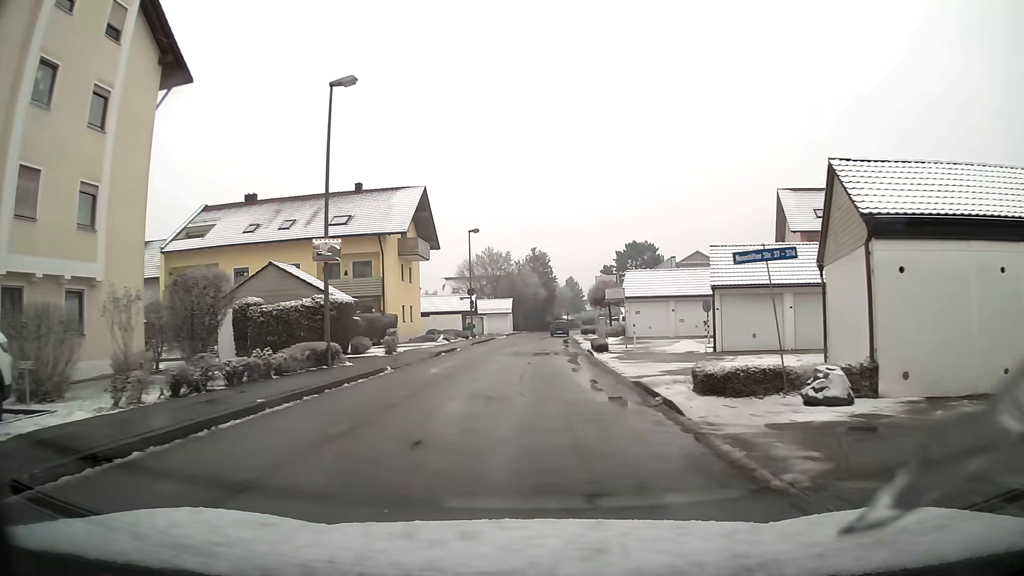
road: unclassified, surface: asphalt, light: Day
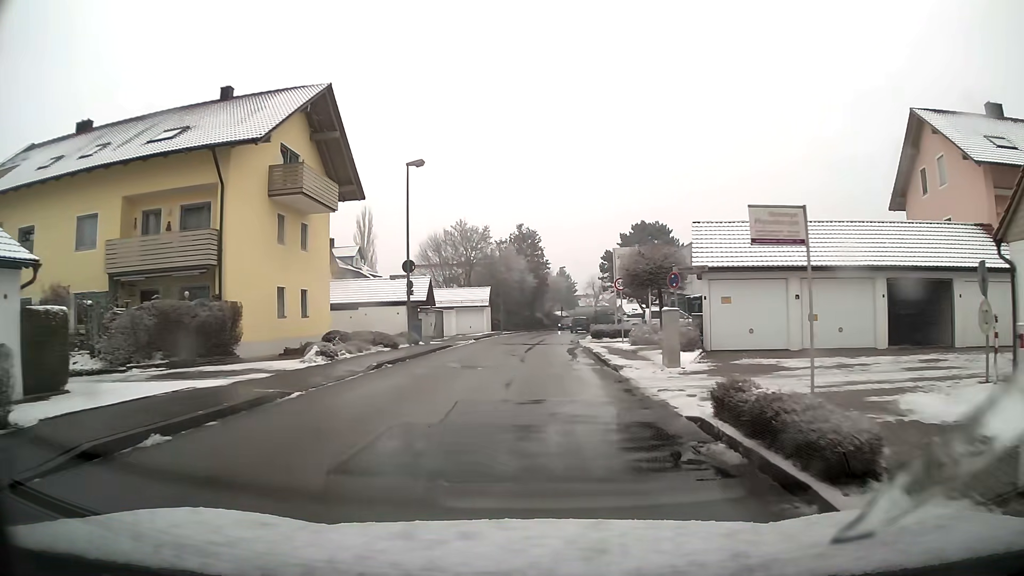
(+0.2, +21.4) m; +1°
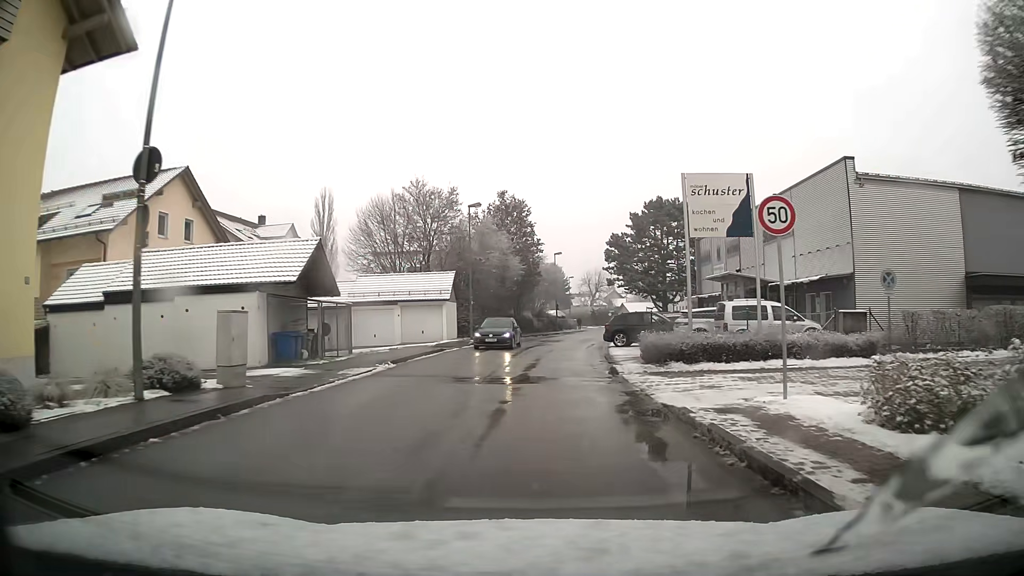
(+0.2, +20.5) m; +2°
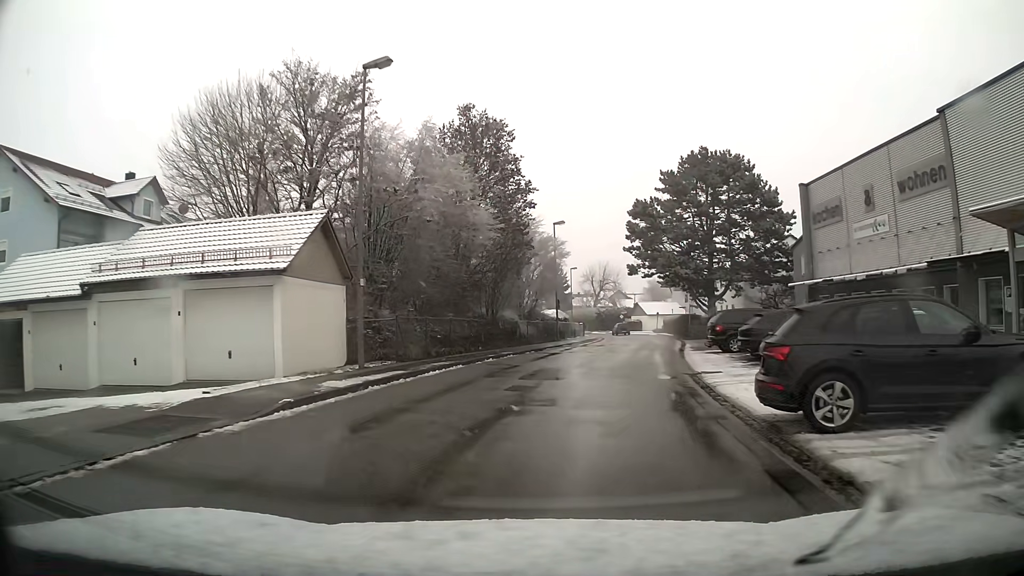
(+0.2, +24.1) m; +1°
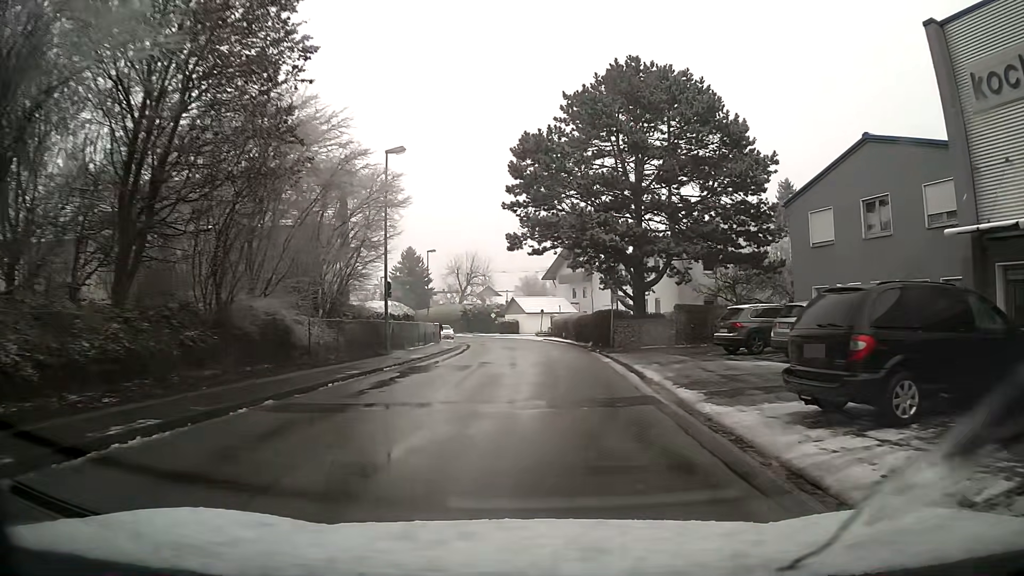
(+1.7, +19.8) m; +10°
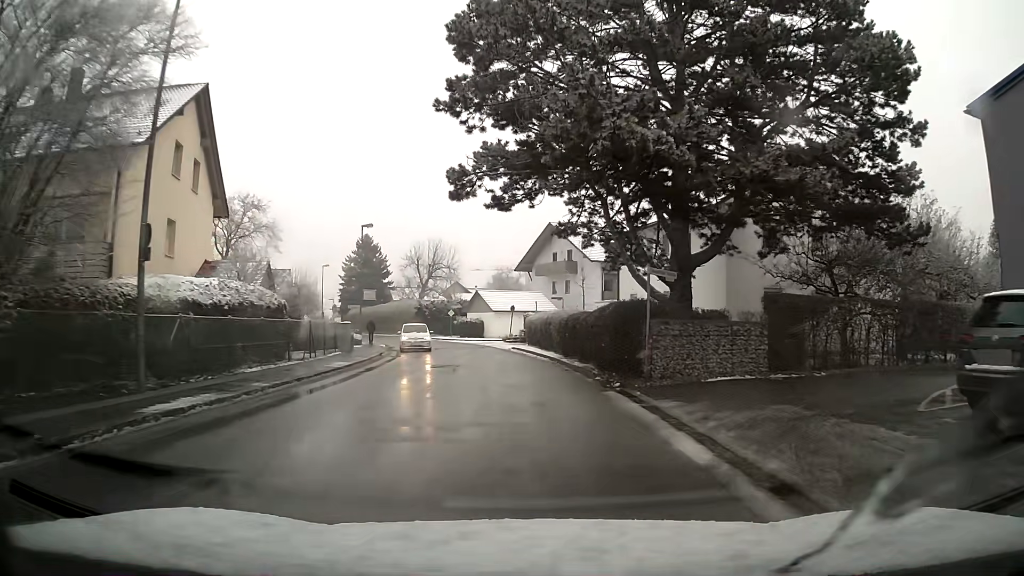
(+0.3, +15.8) m; +1°
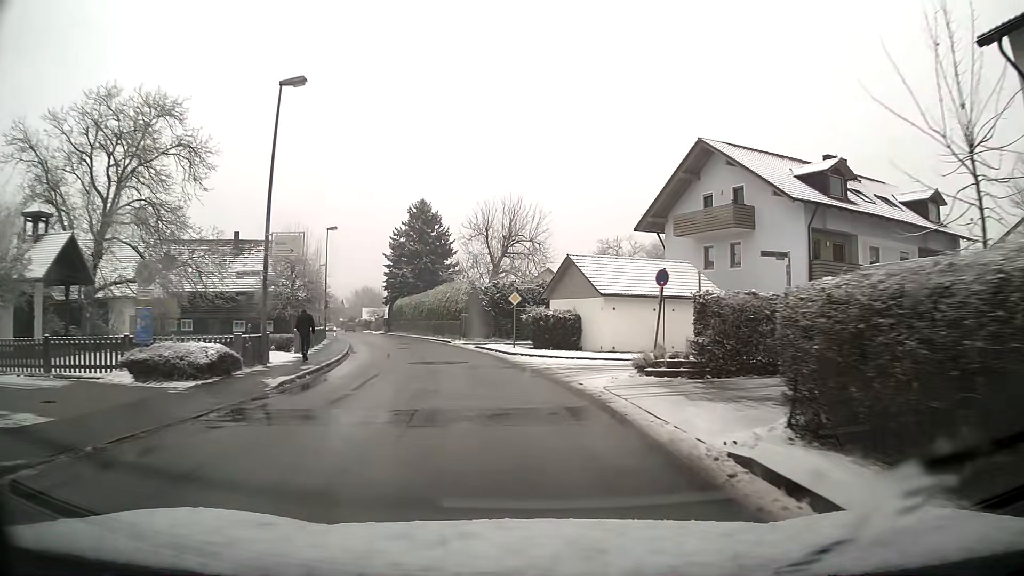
(-2.1, +29.2) m; -9°
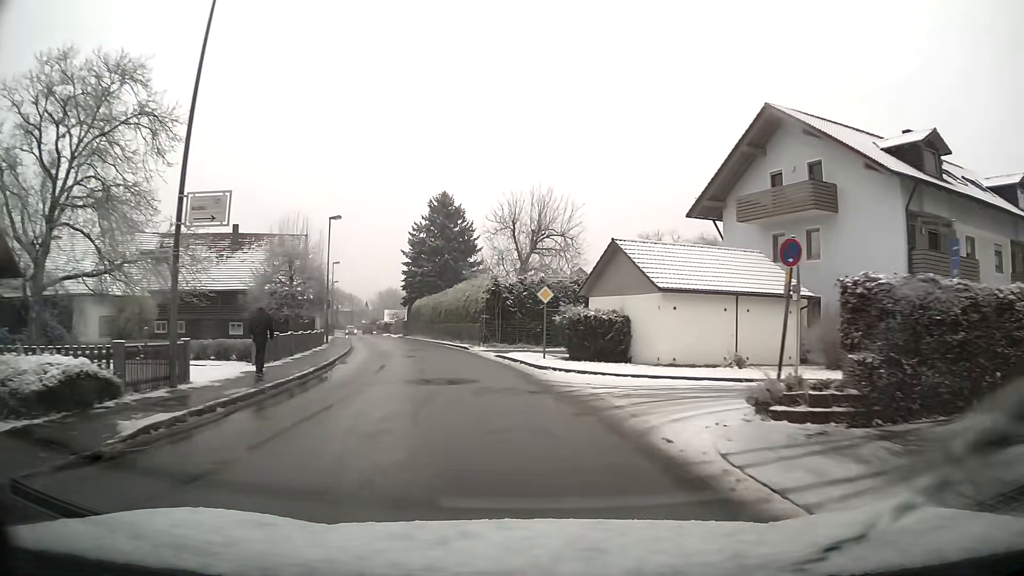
(-0.2, +6.5) m; -3°
(0, +10) (-2, +20) (-3, +30) (-6, +39) (-8, +49) (-11, +59) (-13, +68) (-16, +78) (-19, +88) (-22, +97) m
